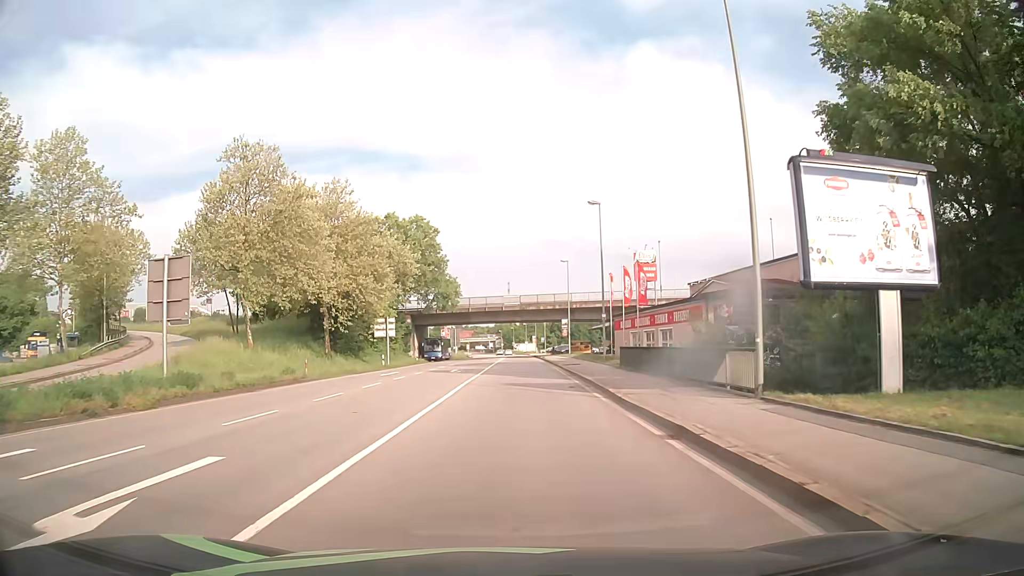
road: primary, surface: asphalt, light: Day
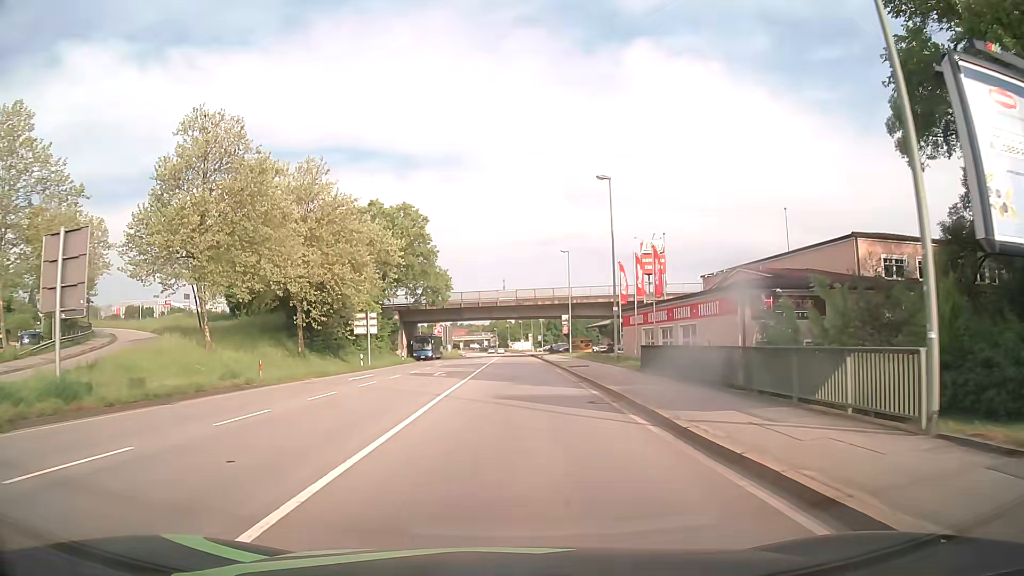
(0.0, +6.4) m; 0°
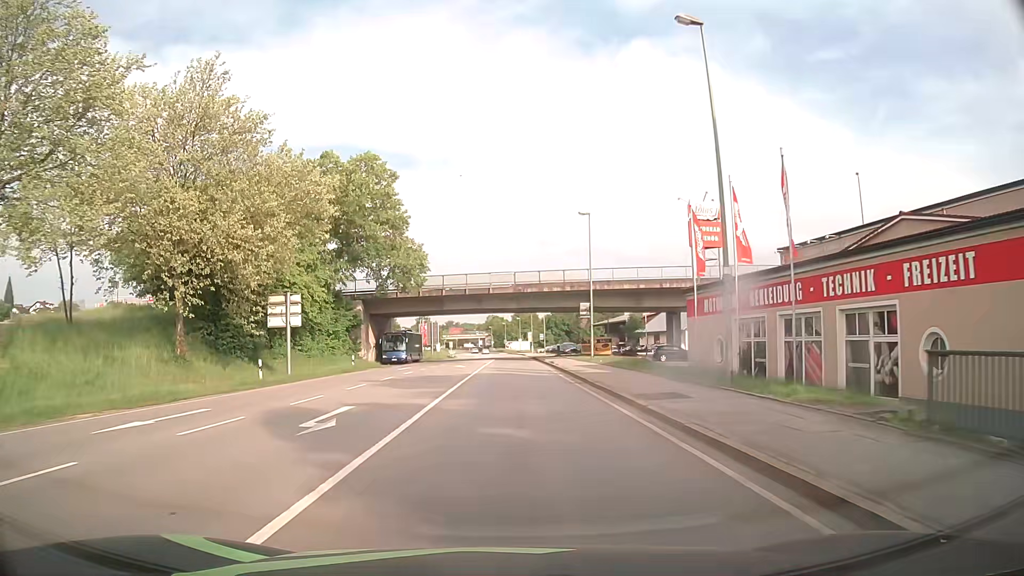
(+0.1, +19.5) m; +1°
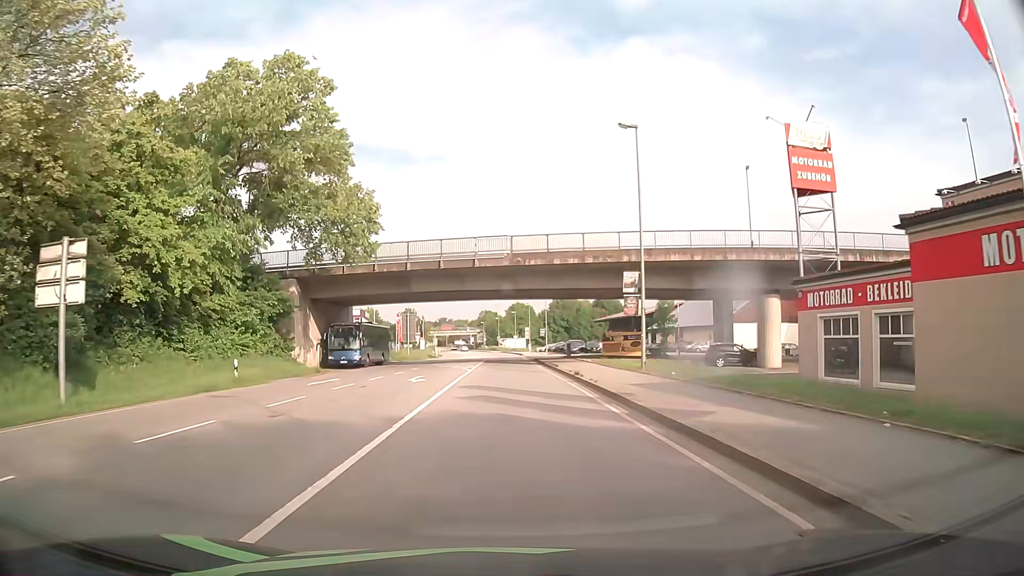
(0.0, +19.2) m; +1°
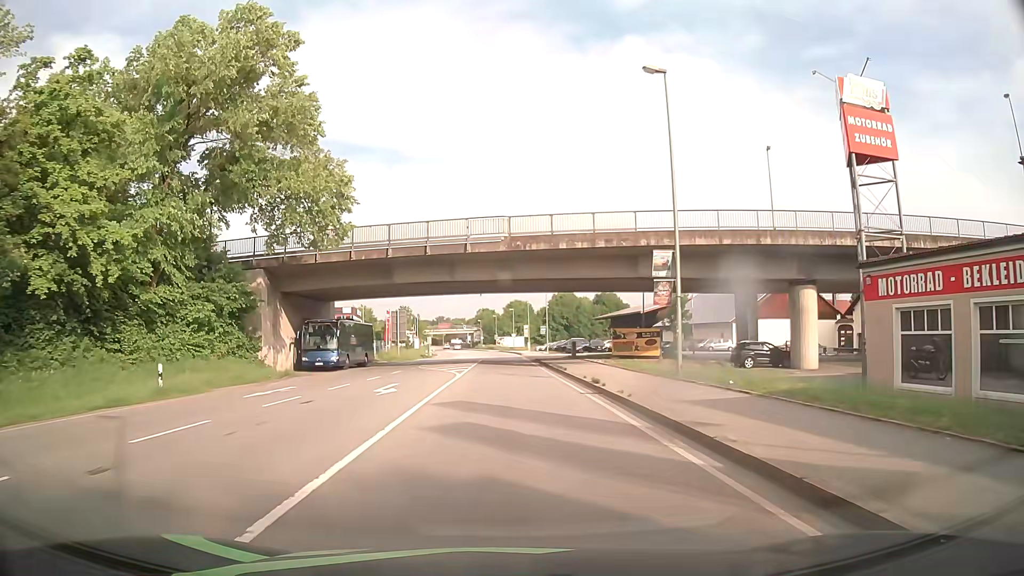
(0.0, +6.0) m; 0°
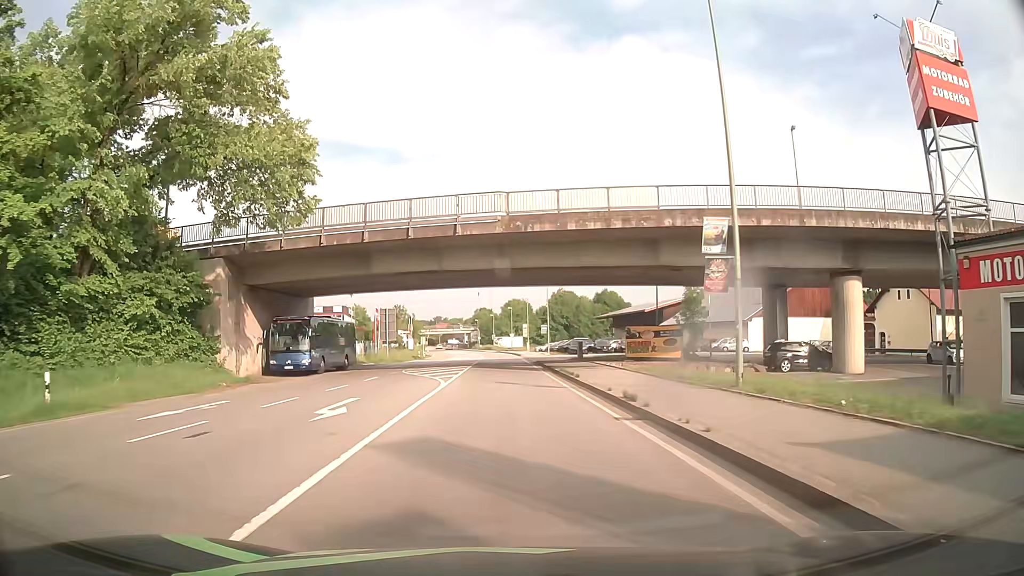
(0.0, +5.8) m; 0°
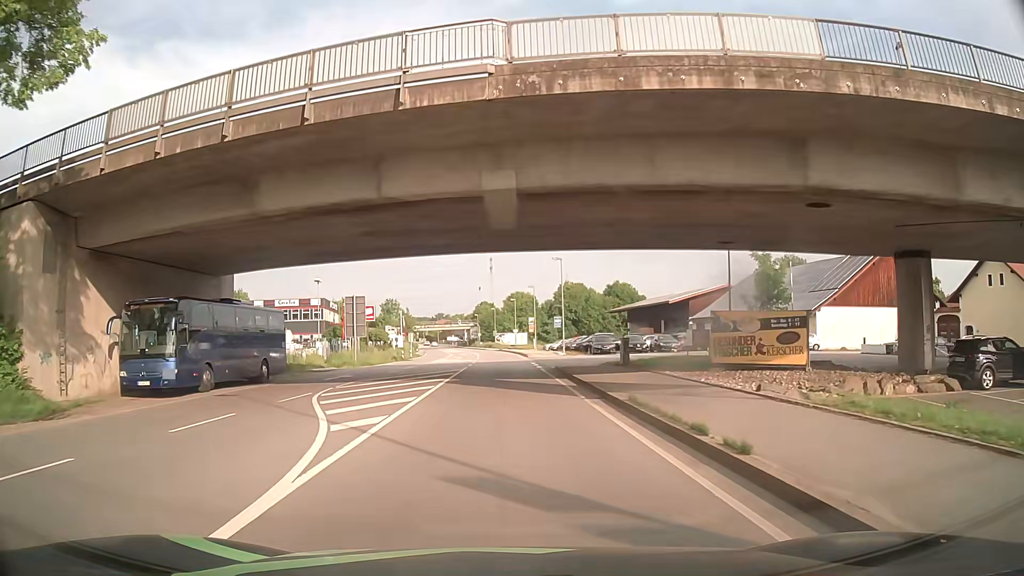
(-0.1, +16.3) m; 0°
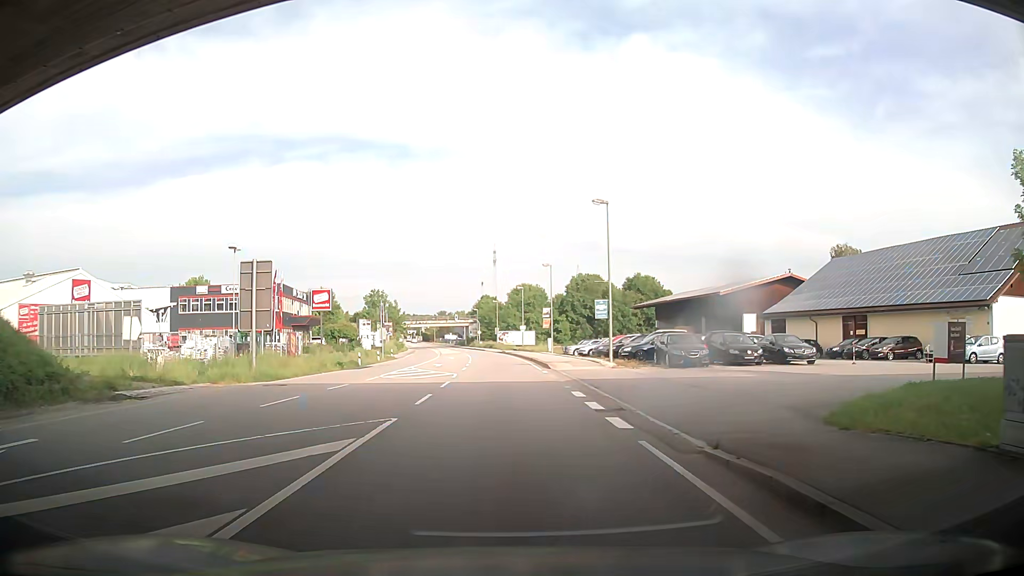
(-0.2, +23.4) m; +1°
